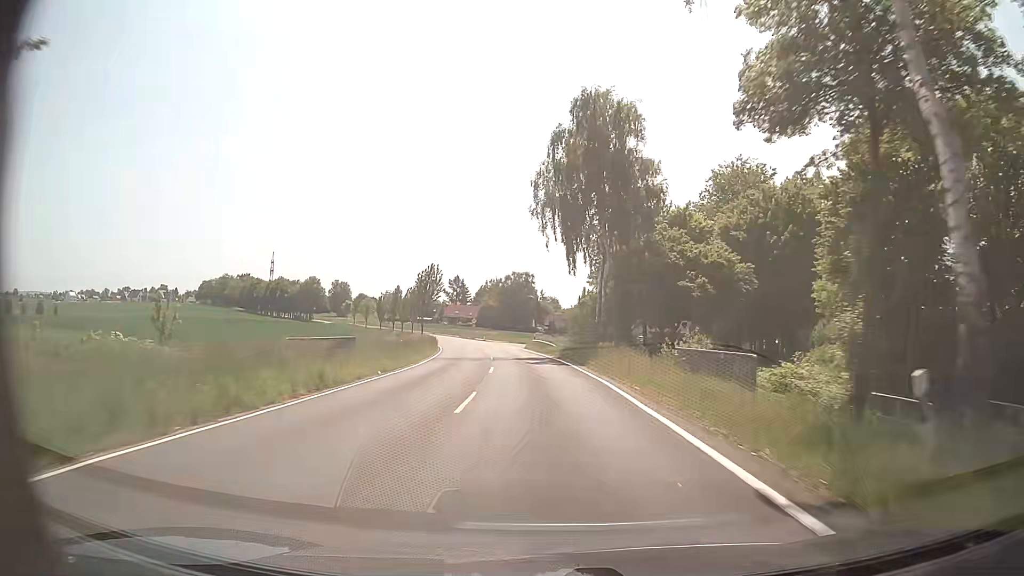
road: tertiary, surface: asphalt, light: Day
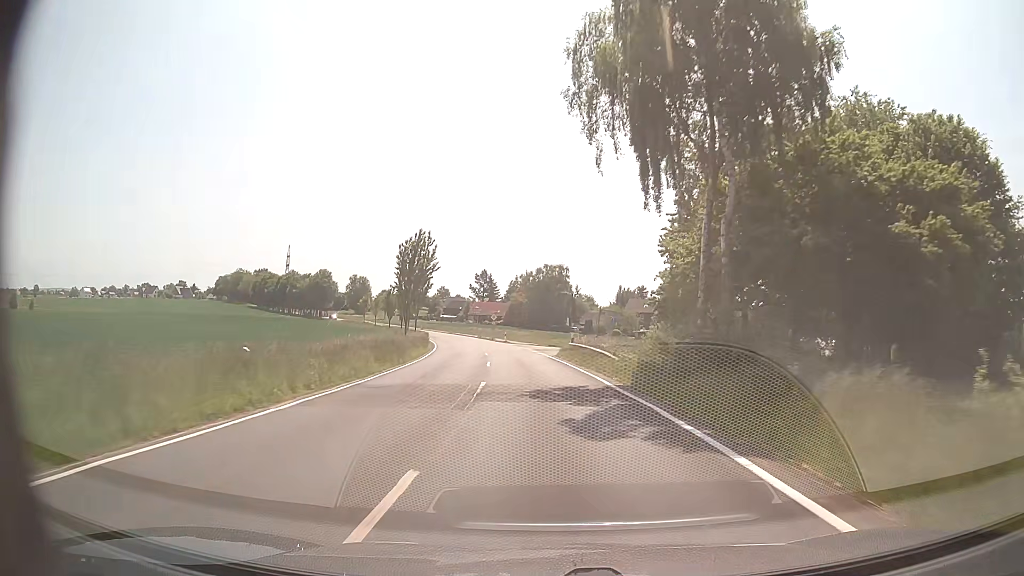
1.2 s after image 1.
(-0.4, +21.2) m; -2°
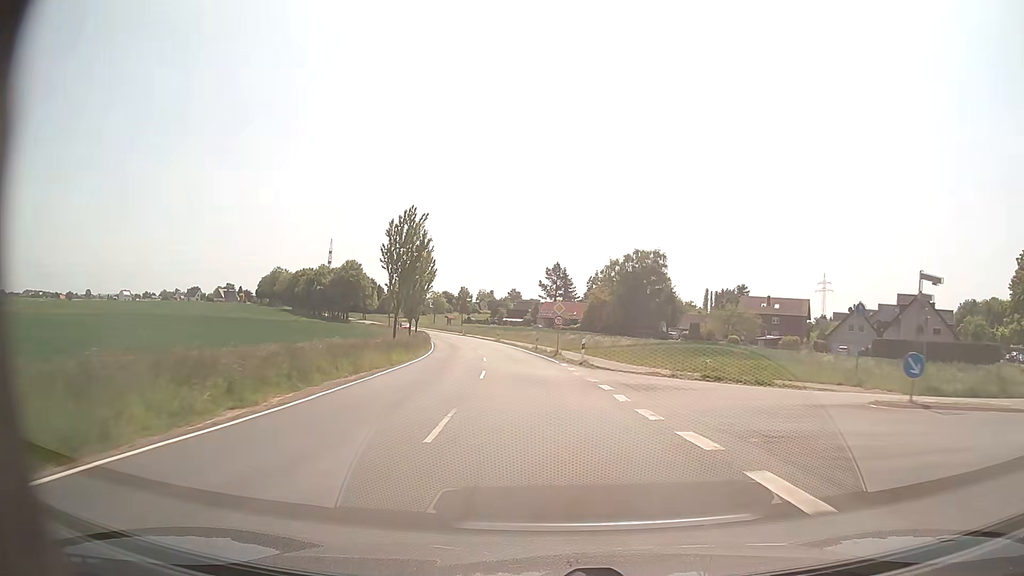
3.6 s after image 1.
(-2.4, +42.6) m; -6°
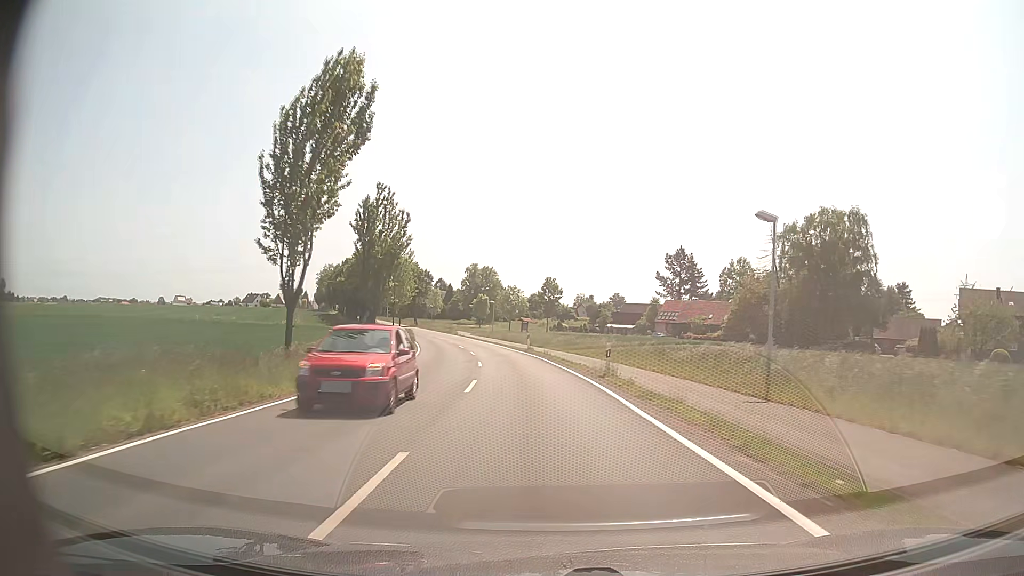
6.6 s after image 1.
(-4.1, +53.4) m; -9°
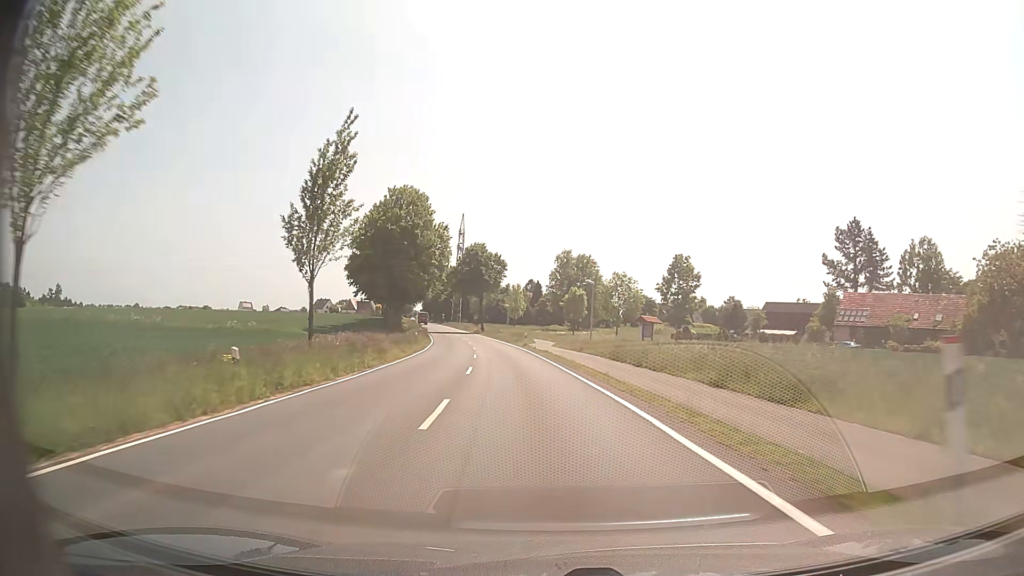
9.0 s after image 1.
(-3.1, +42.7) m; -8°
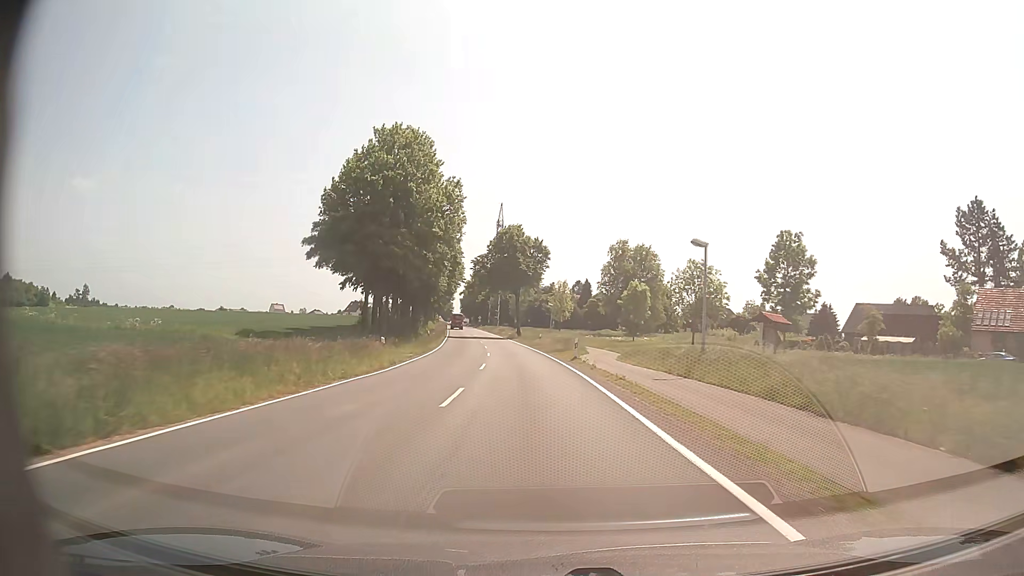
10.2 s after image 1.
(-0.7, +21.4) m; -4°
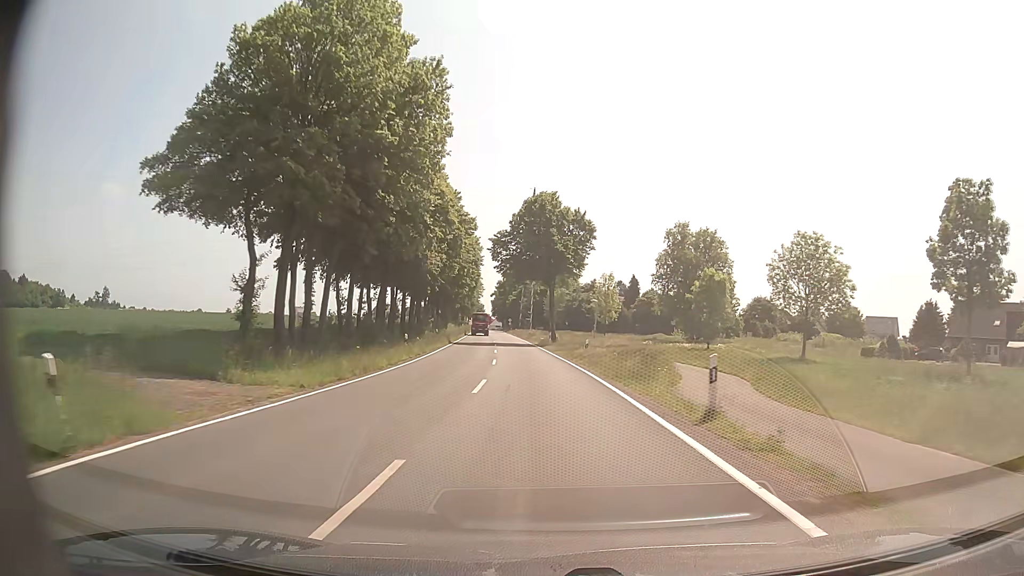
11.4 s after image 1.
(-0.5, +21.4) m; -3°
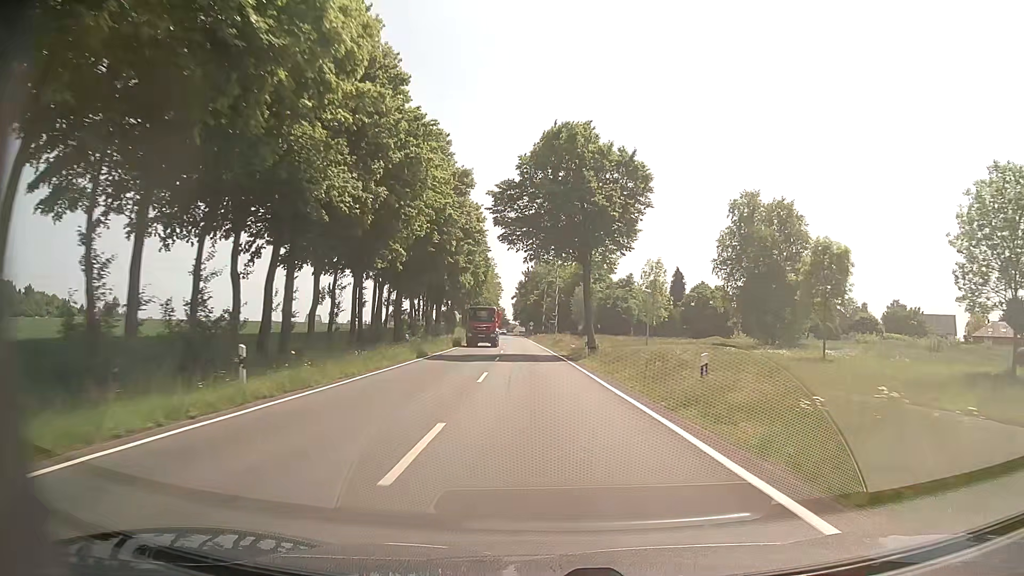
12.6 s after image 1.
(-0.4, +21.4) m; -2°
(0, +10) (0, +20) (-1, +30) (-1, +40) (-1, +50) (-2, +60) (-2, +70) (-3, +80) (-3, +90) (-4, +100) m
